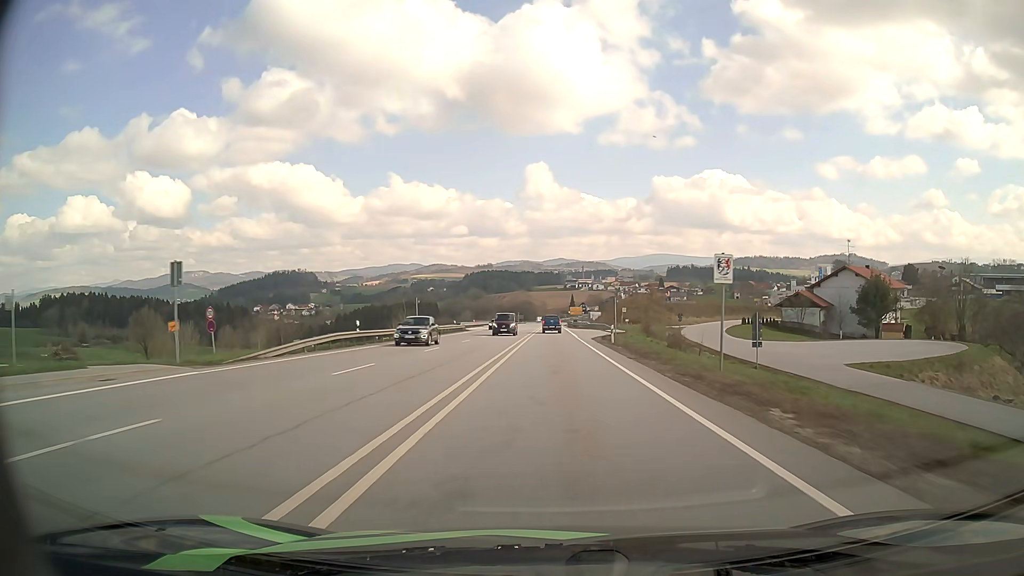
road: primary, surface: asphalt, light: Day
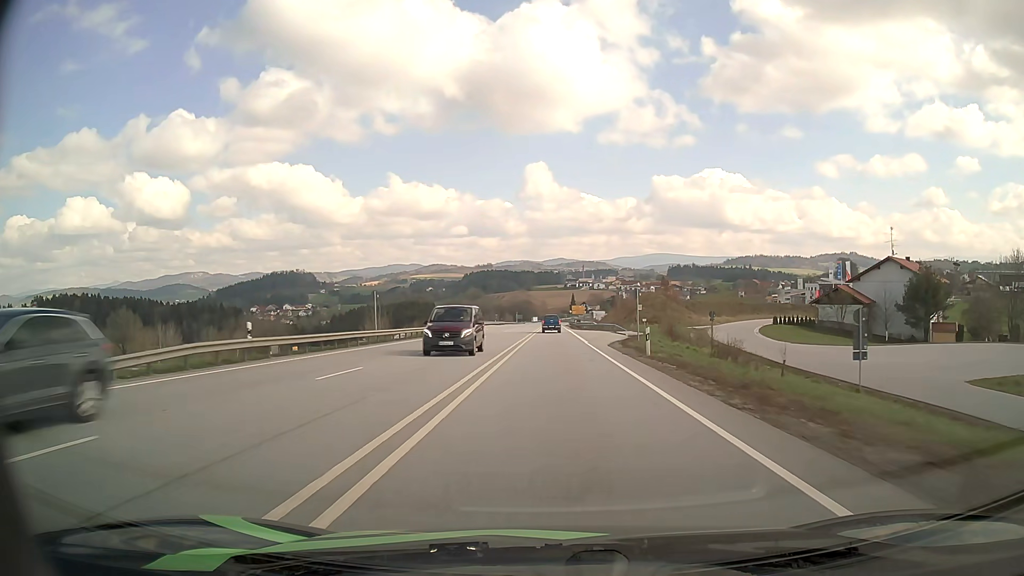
(0.0, +13.5) m; 0°
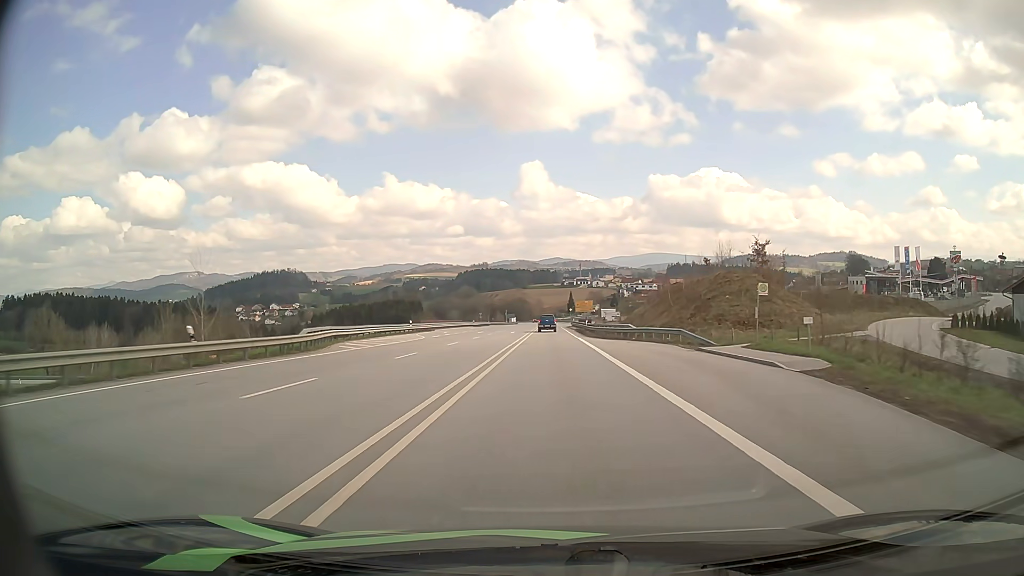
(+0.1, +39.7) m; 0°
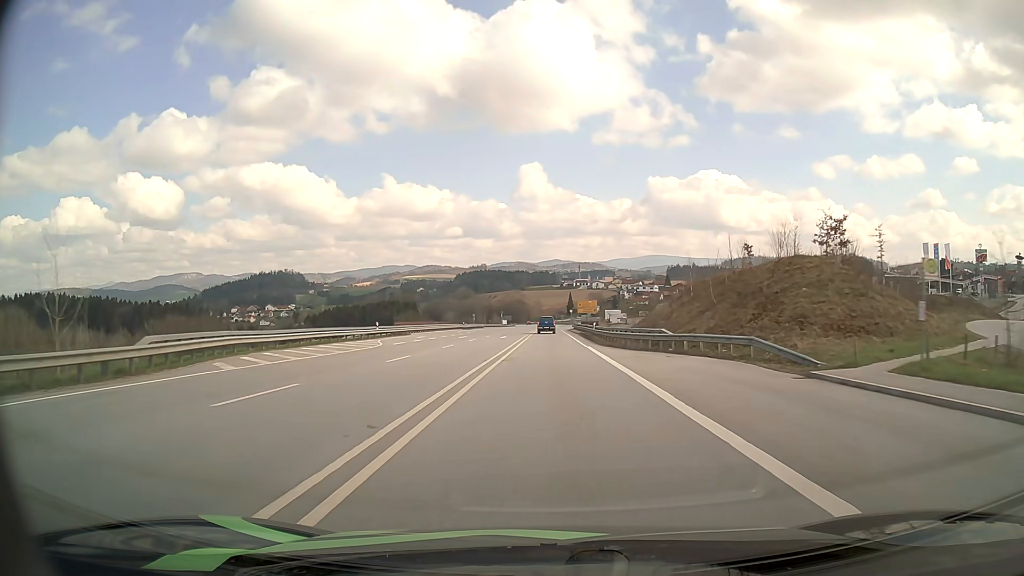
(0.0, +13.1) m; 0°
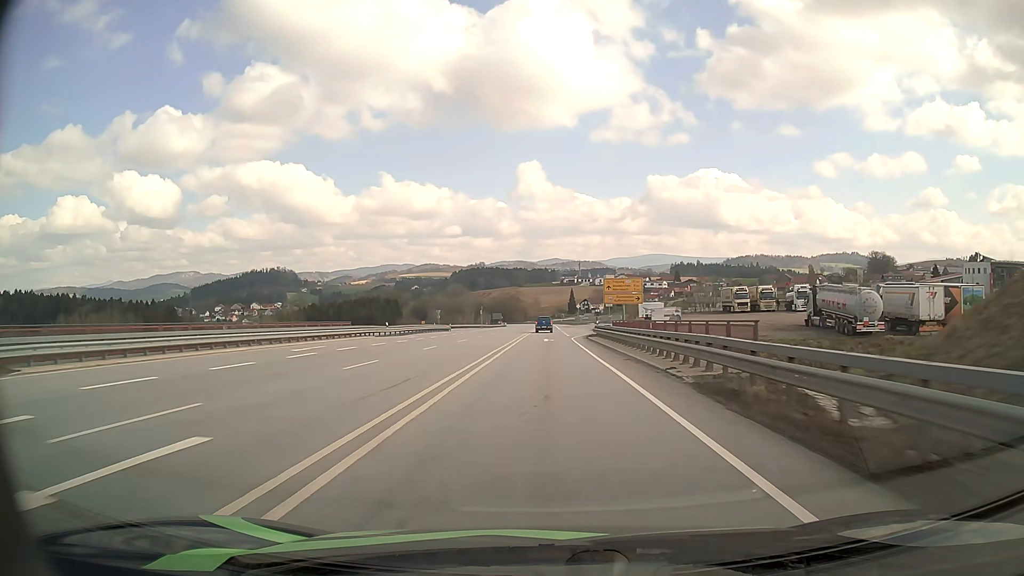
(+0.2, +51.9) m; 0°
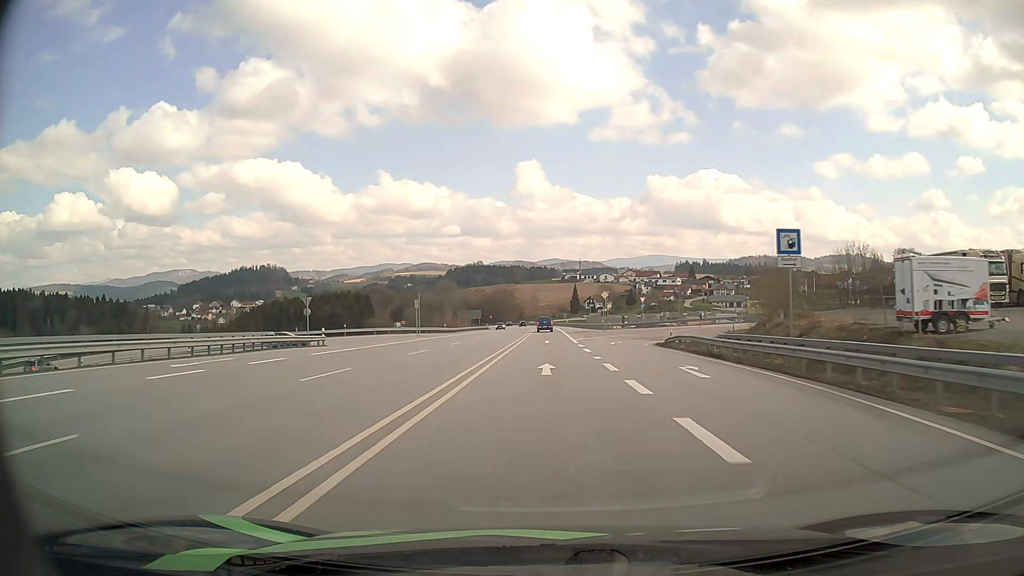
(-0.2, +63.7) m; 0°
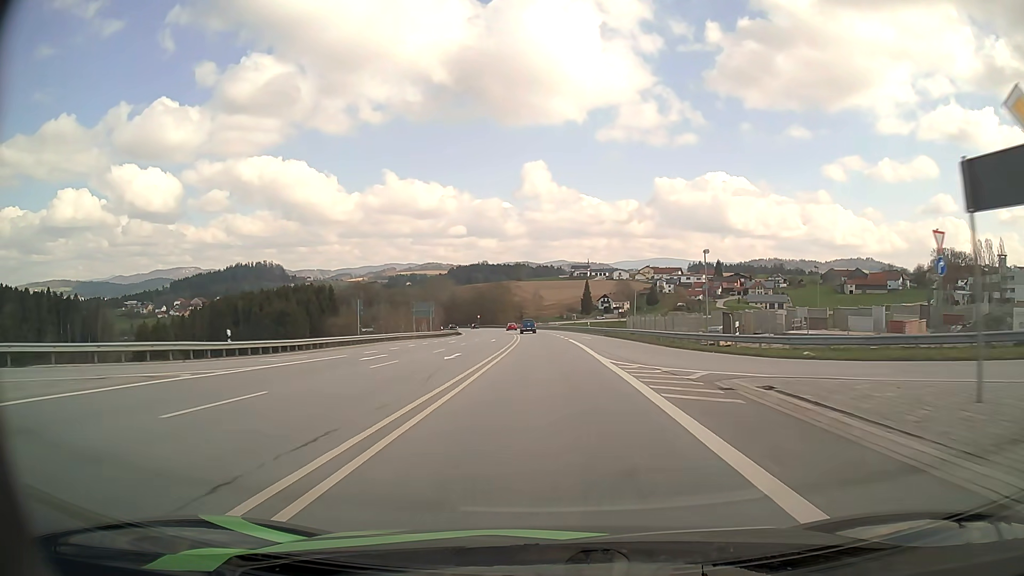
(0.0, +66.4) m; -1°
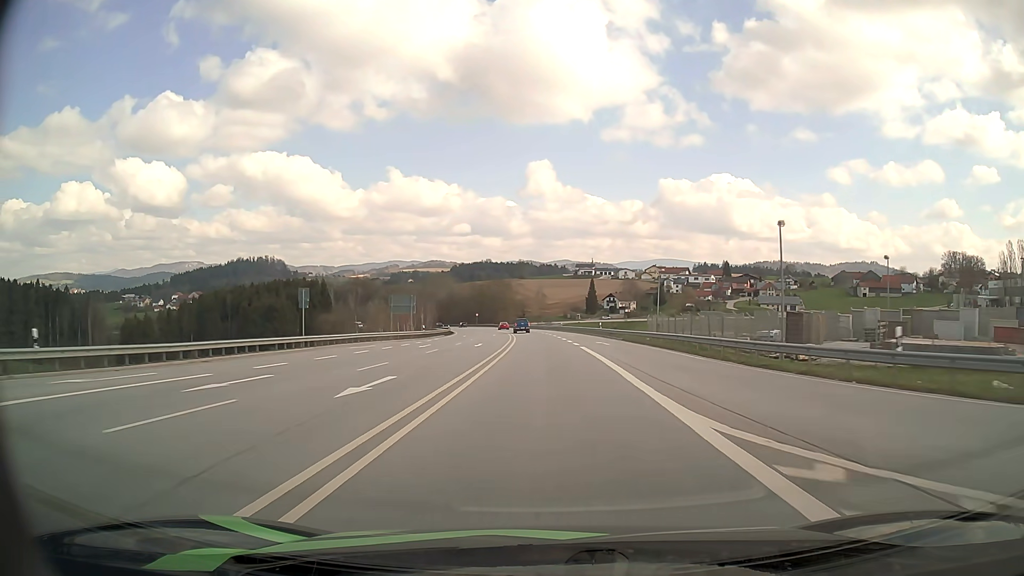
(0.0, +13.6) m; 0°
(0, +10) (0, +20) (0, +30) (0, +40) (-1, +50) (-1, +60) (-2, +70) (-2, +80) (-3, +90) (-5, +100) m
